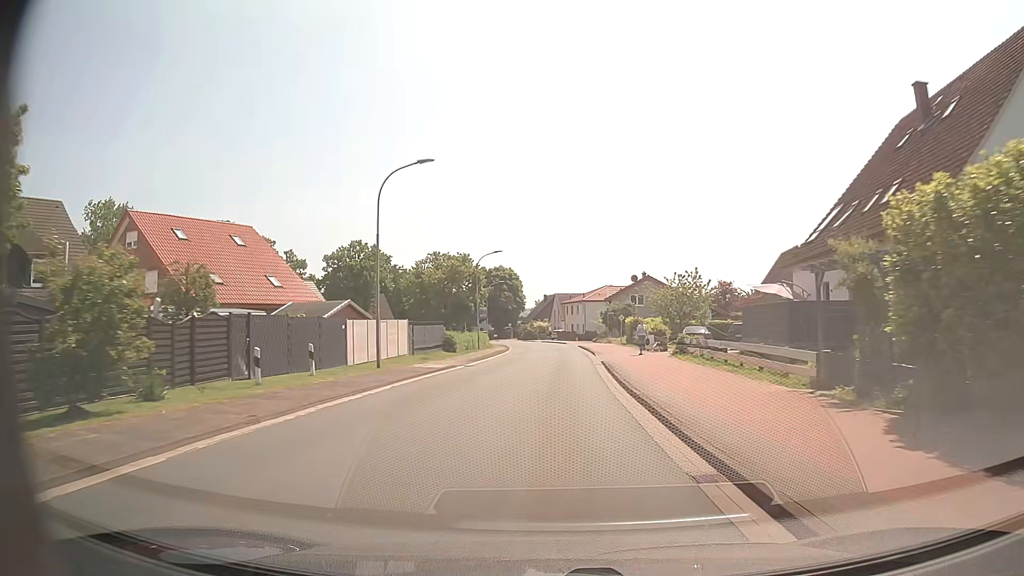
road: tertiary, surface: asphalt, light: Day
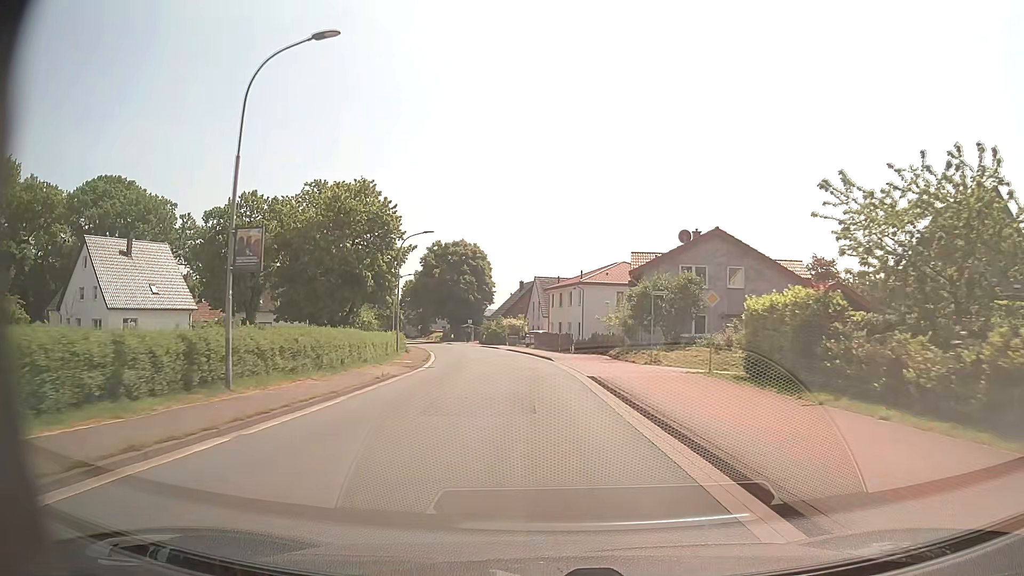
(+1.0, +39.5) m; +2°
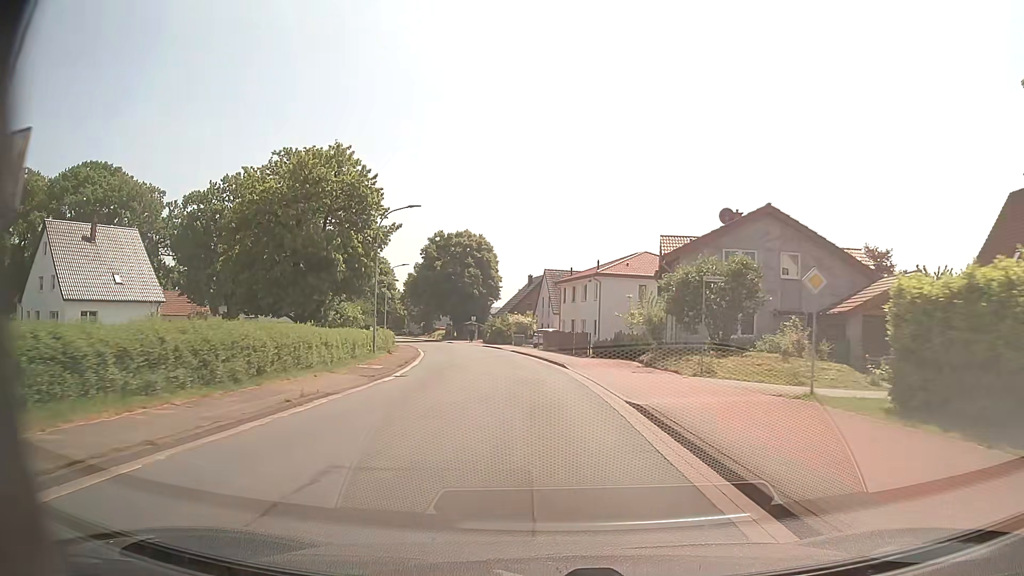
(0.0, +7.8) m; -1°
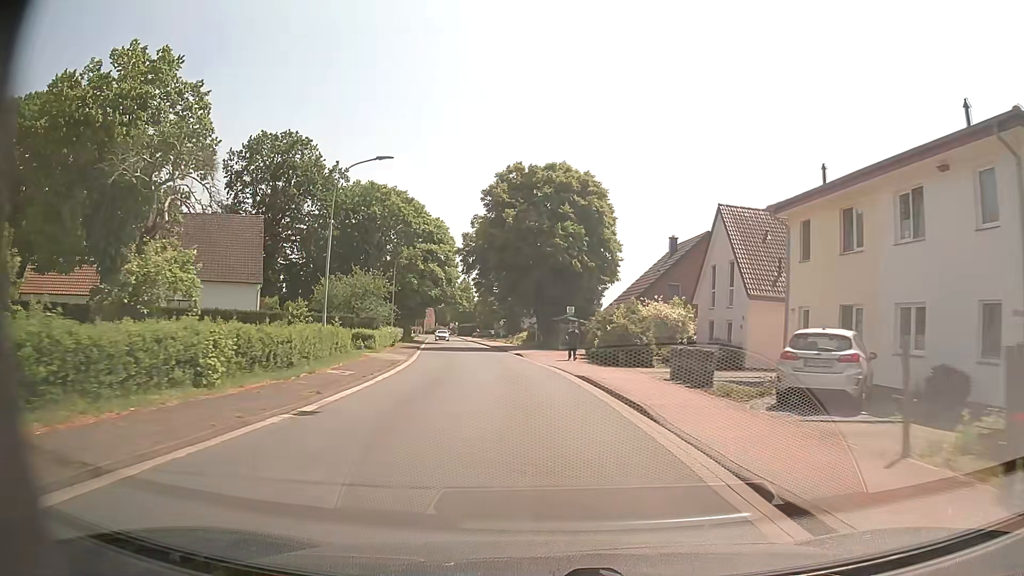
(-2.9, +39.4) m; -9°
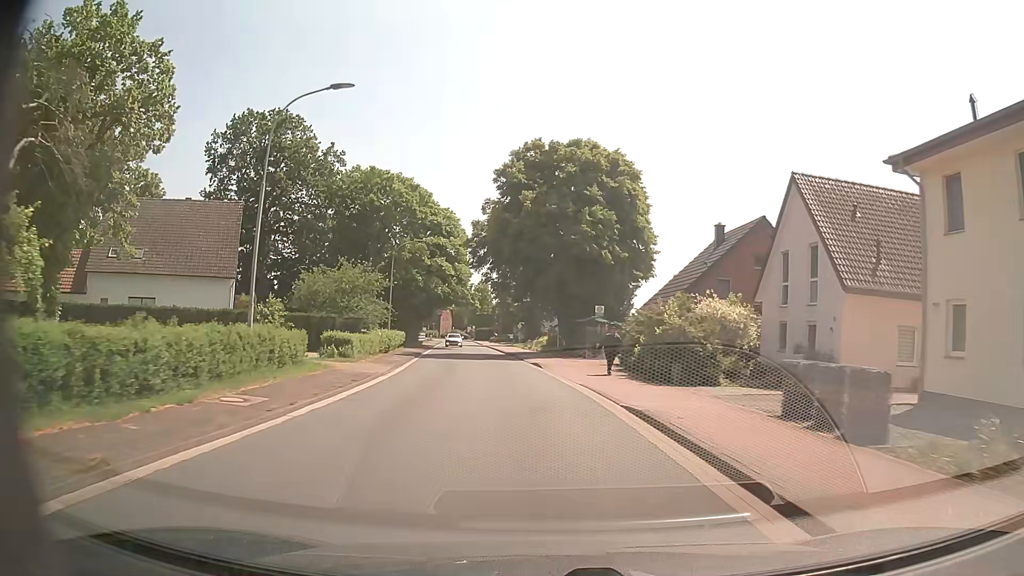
(-0.2, +8.0) m; -2°
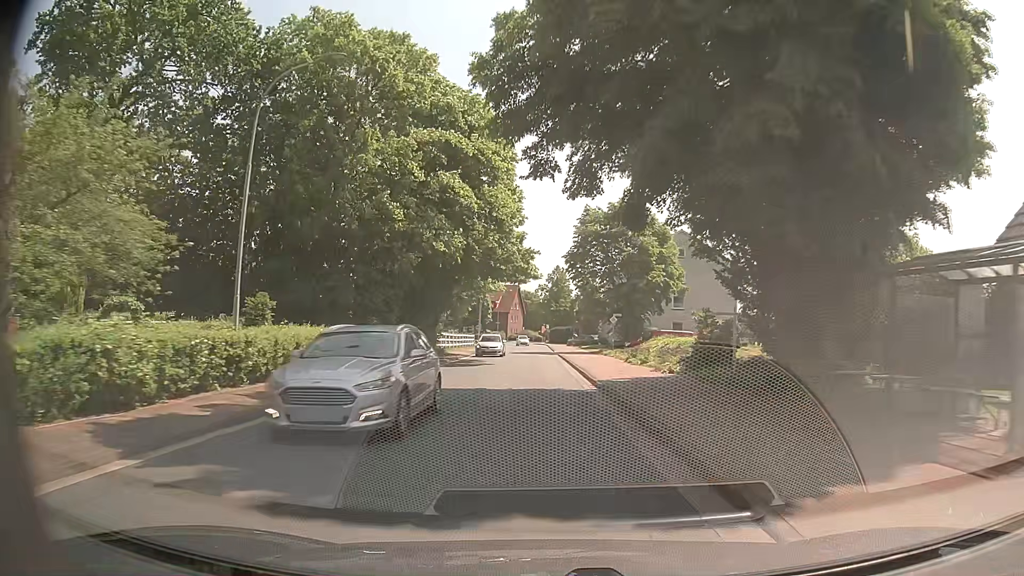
(-2.1, +32.5) m; -7°
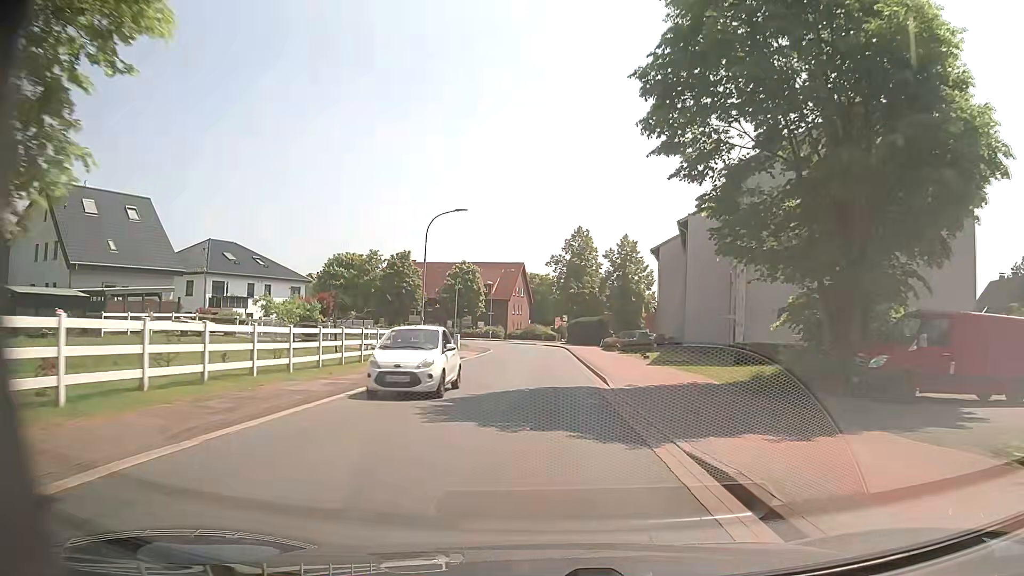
(-0.8, +42.2) m; -1°
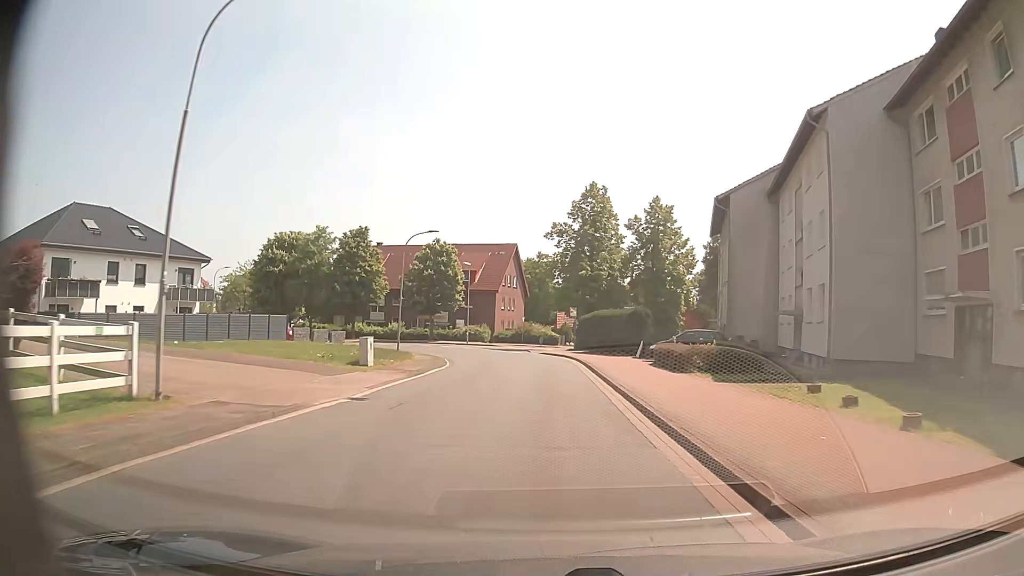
(-0.1, +25.0) m; 0°
(0, +10) (0, +20) (0, +30) (-1, +40) (-4, +49) (-9, +58) (-16, +65) (-24, +71) (-33, +75) (-42, +80) m
